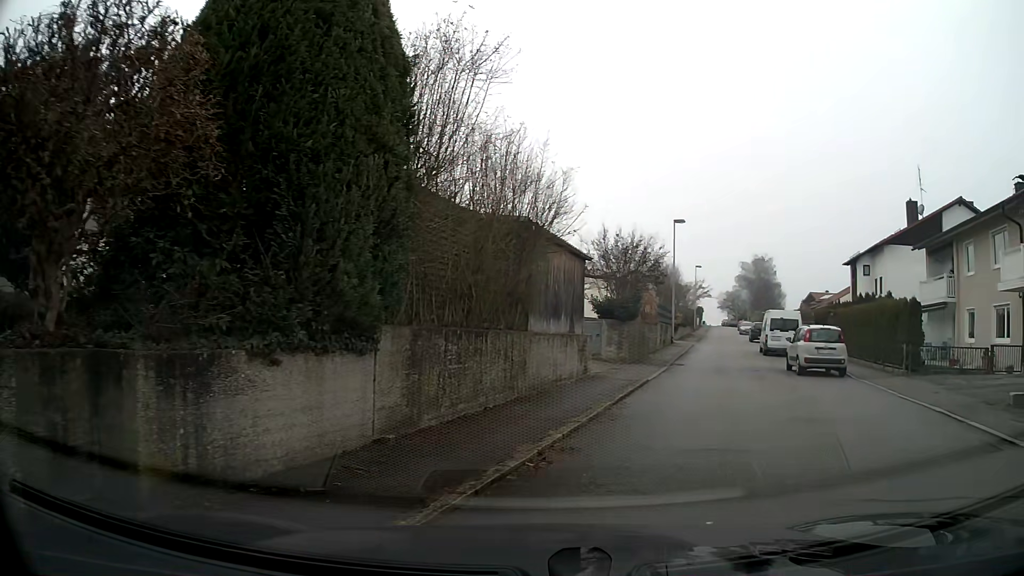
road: residential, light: Day
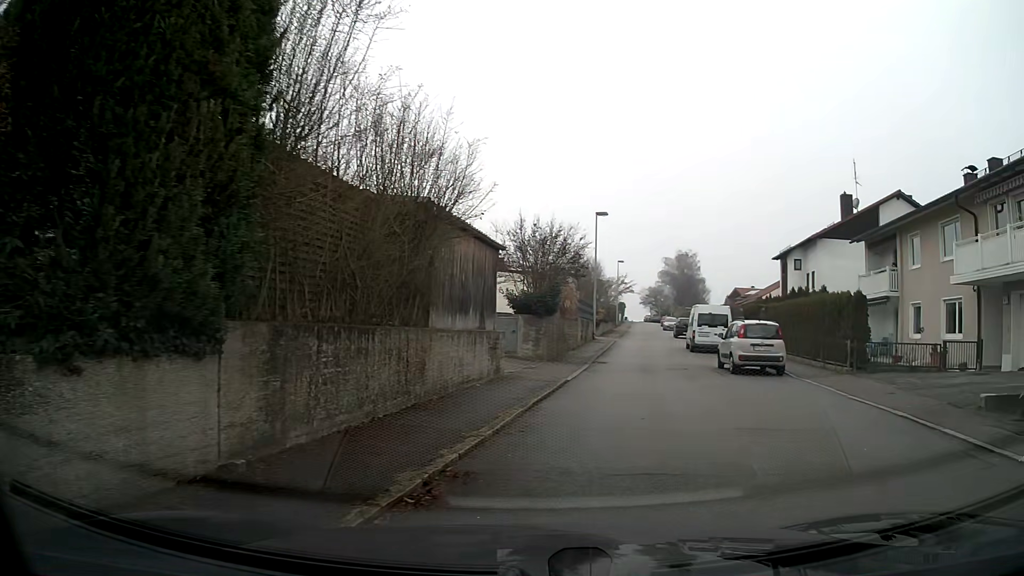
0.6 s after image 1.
(+0.1, +1.6) m; +6°
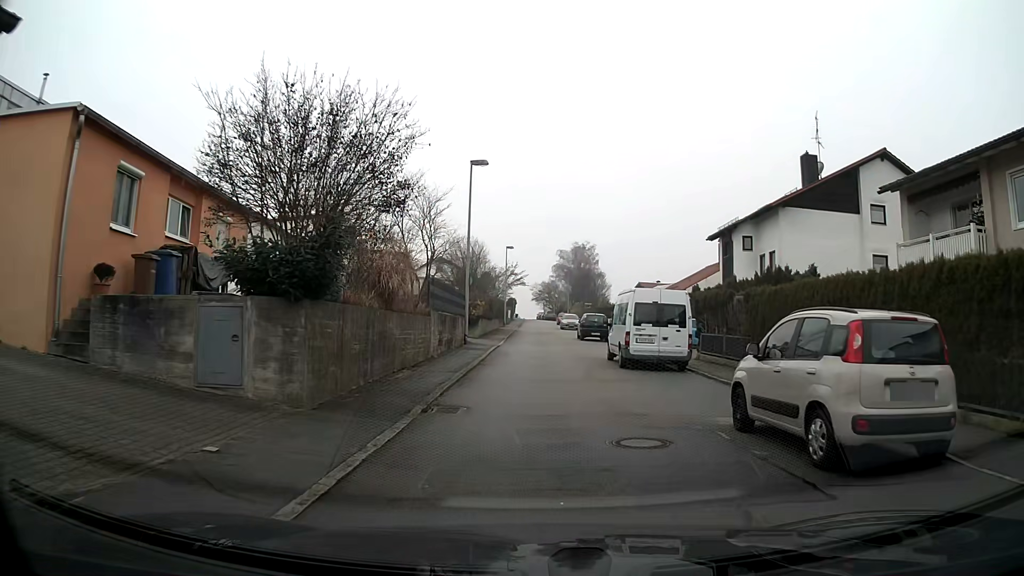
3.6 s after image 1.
(+1.3, +13.5) m; +7°
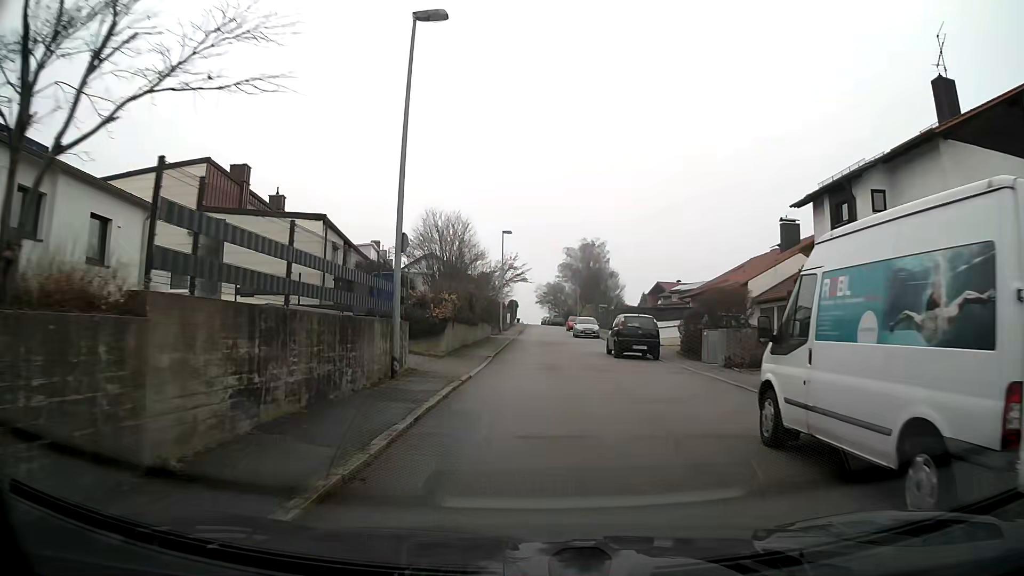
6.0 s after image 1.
(0.0, +15.6) m; 0°
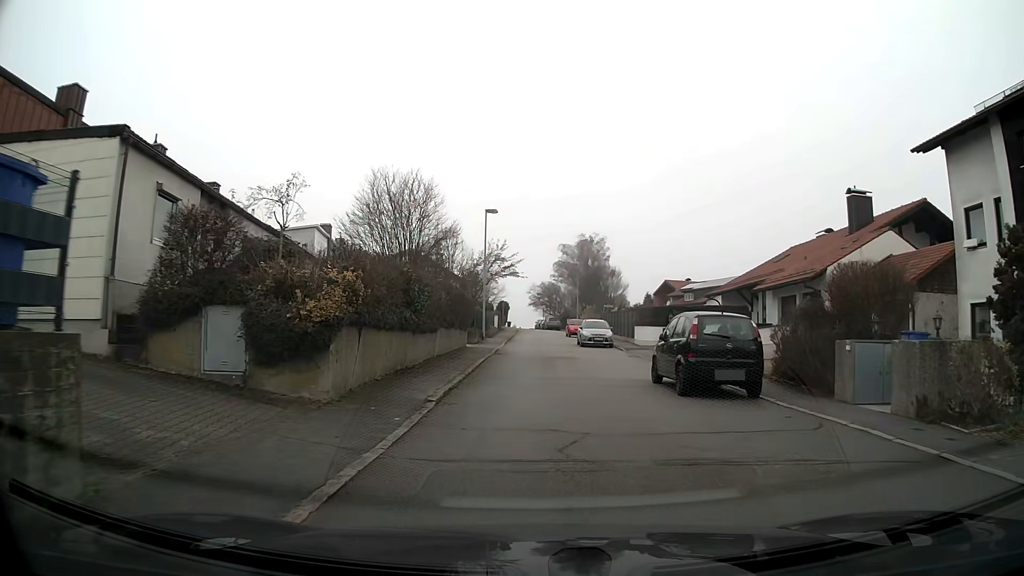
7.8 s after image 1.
(0.0, +12.1) m; 0°
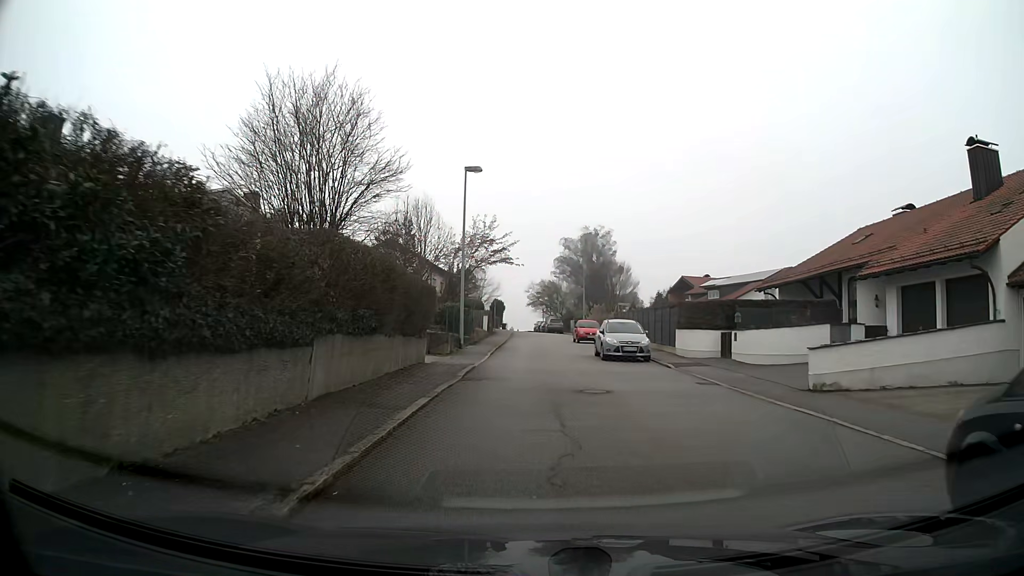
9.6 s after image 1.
(0.0, +12.1) m; 0°
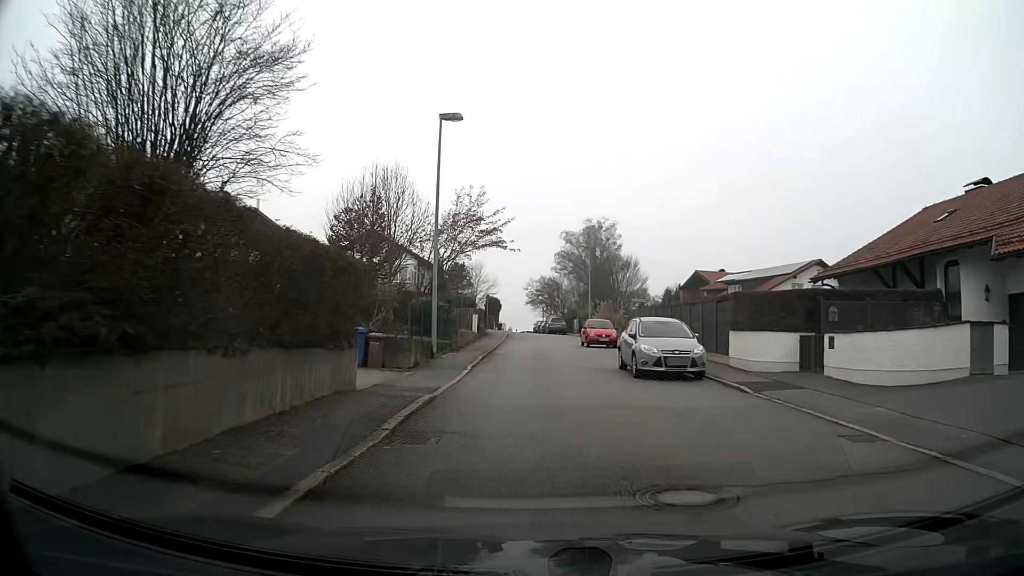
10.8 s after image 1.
(0.0, +8.0) m; 0°
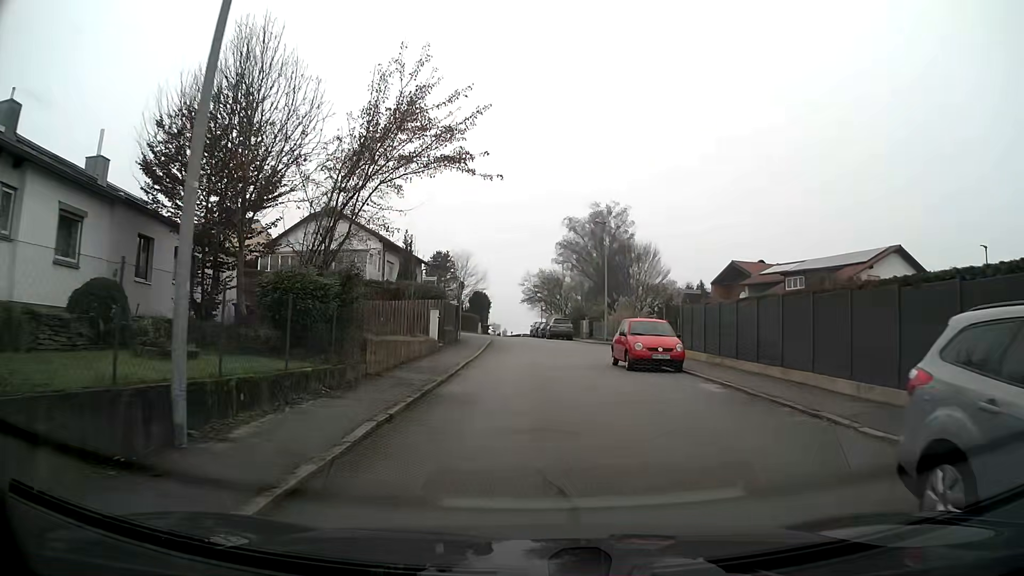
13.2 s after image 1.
(+0.1, +15.8) m; 0°
(0, +10) (0, +20) (+2, +30) (0, +39) (-9, +43) (-18, +45) (-28, +47) (-38, +49) (-48, +50) (-58, +51) m
